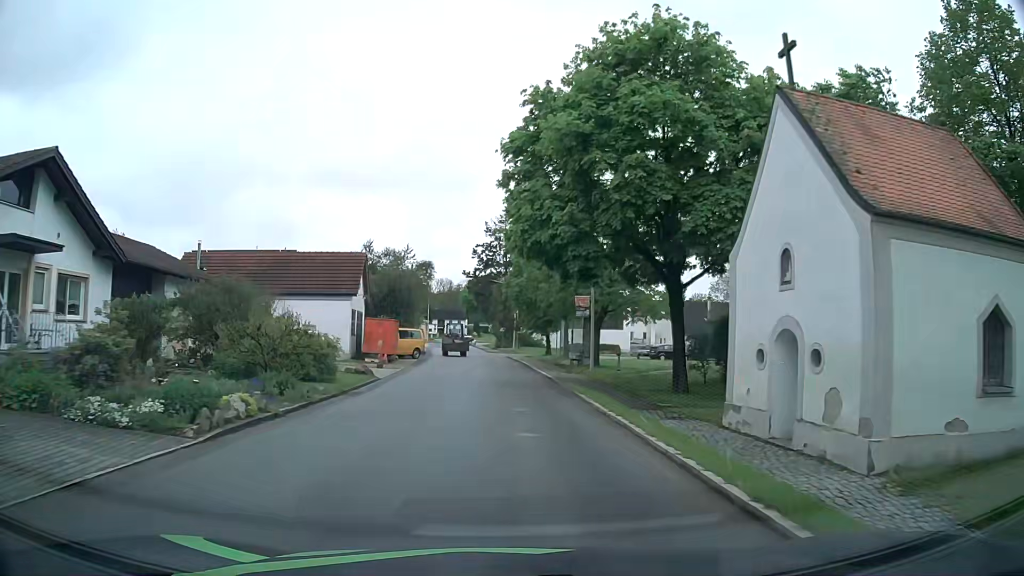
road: tertiary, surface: asphalt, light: Day
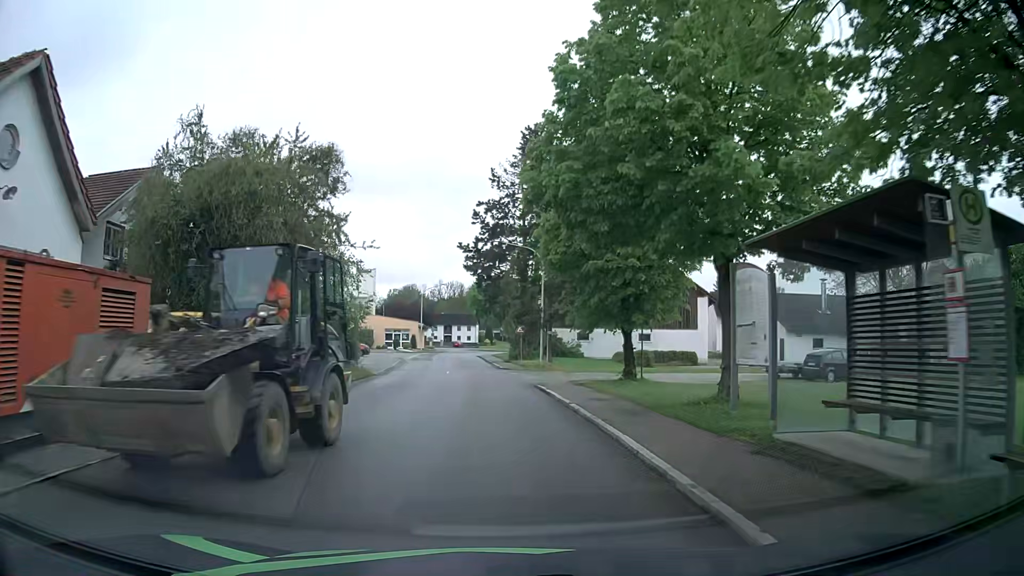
(-0.1, +30.1) m; -1°
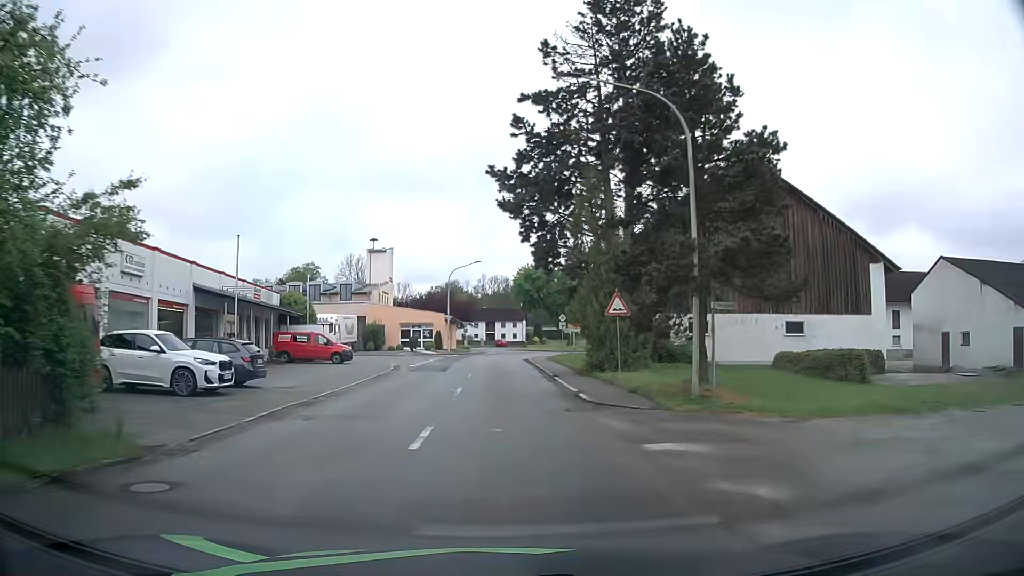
(-0.9, +25.1) m; -4°
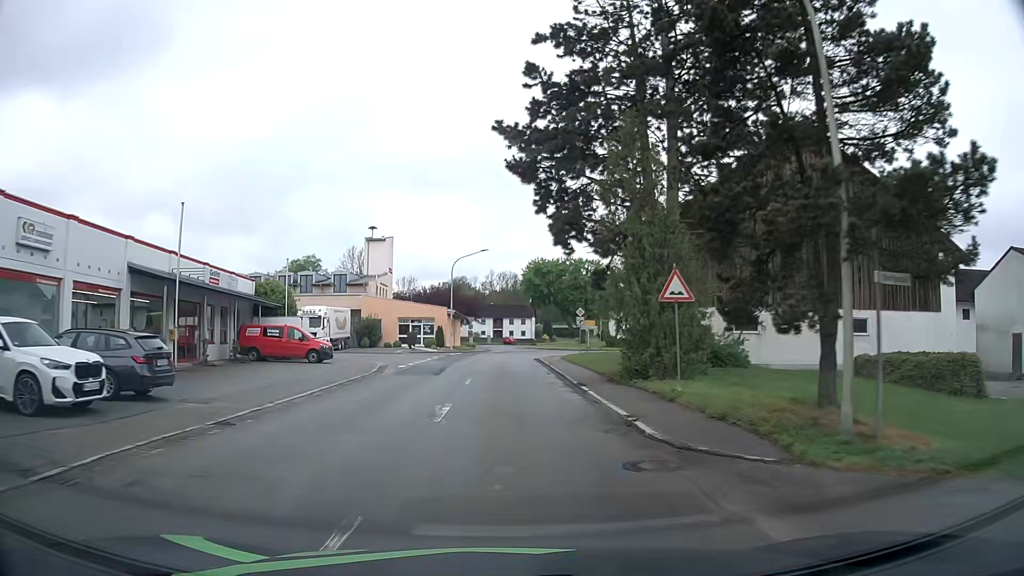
(-0.1, +6.6) m; -1°
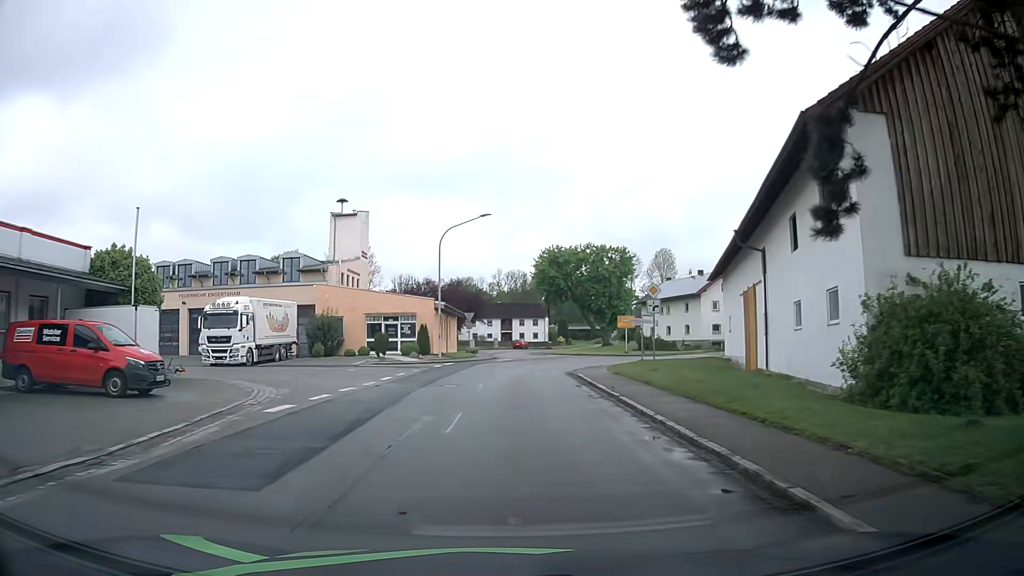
(-0.1, +19.1) m; -1°
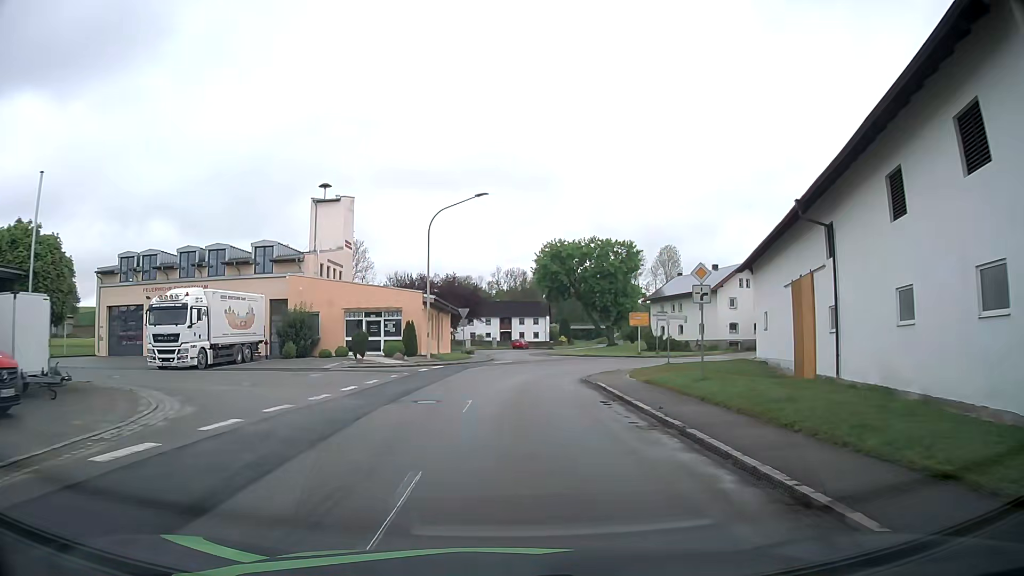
(0.0, +6.0) m; +1°
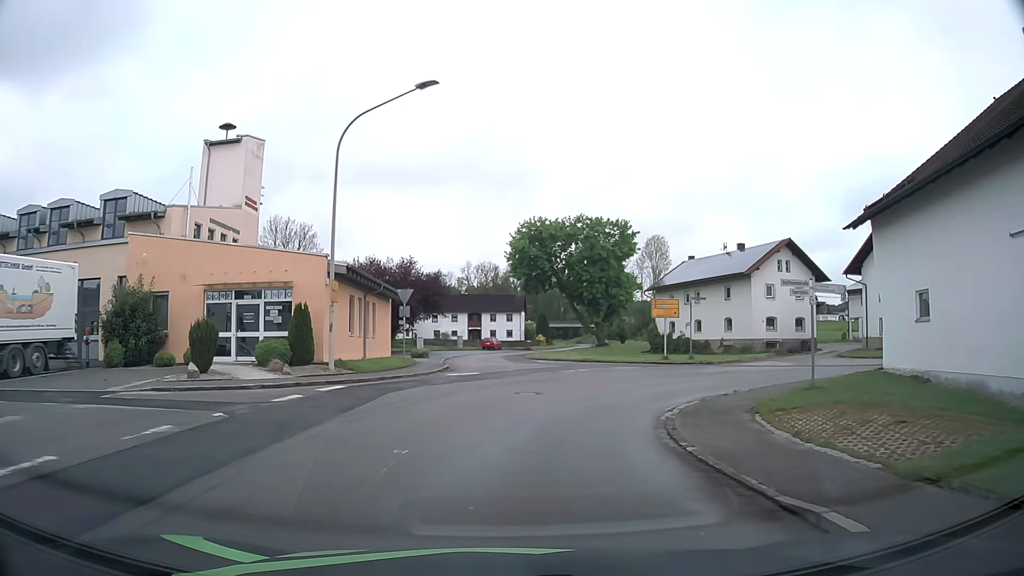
(0.0, +16.6) m; +1°
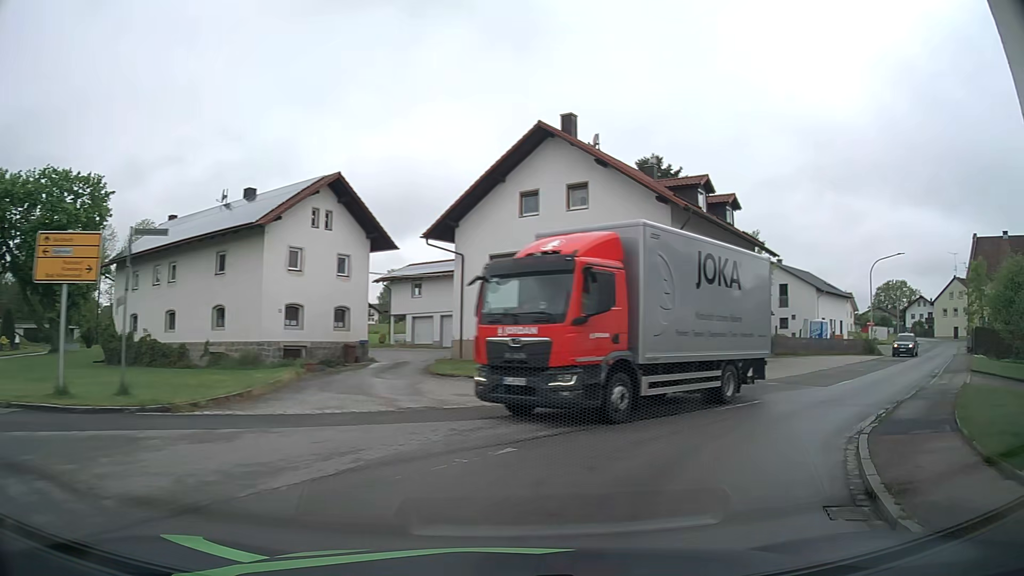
(+5.8, +21.8) m; +42°
(+3, +10) (+9, +17) (+16, +25) (+23, +32) (+29, +39) (+36, +47) (+43, +54) (+50, +61) (+57, +68) (+64, +75) m
